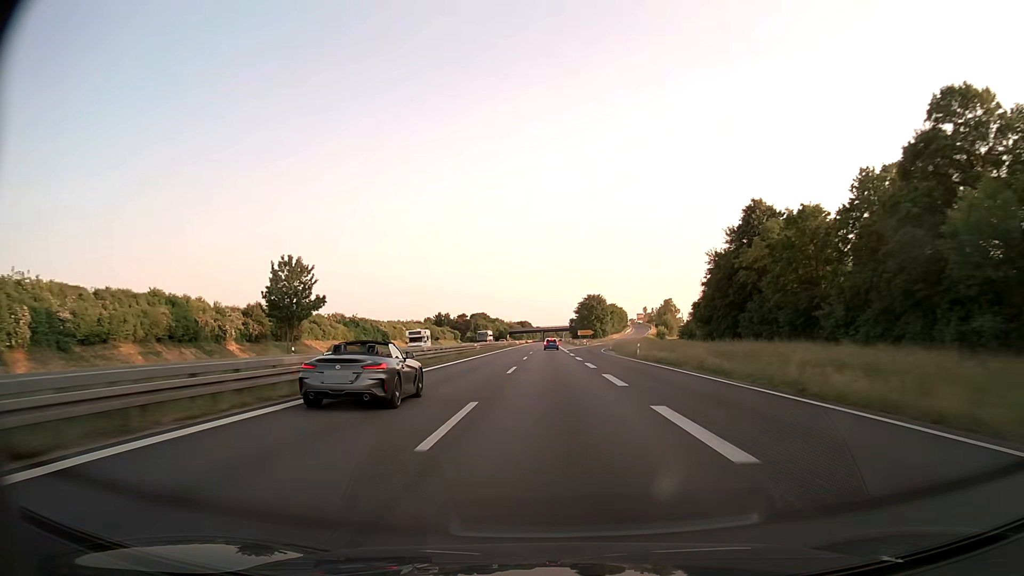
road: trunk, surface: asphalt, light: Day
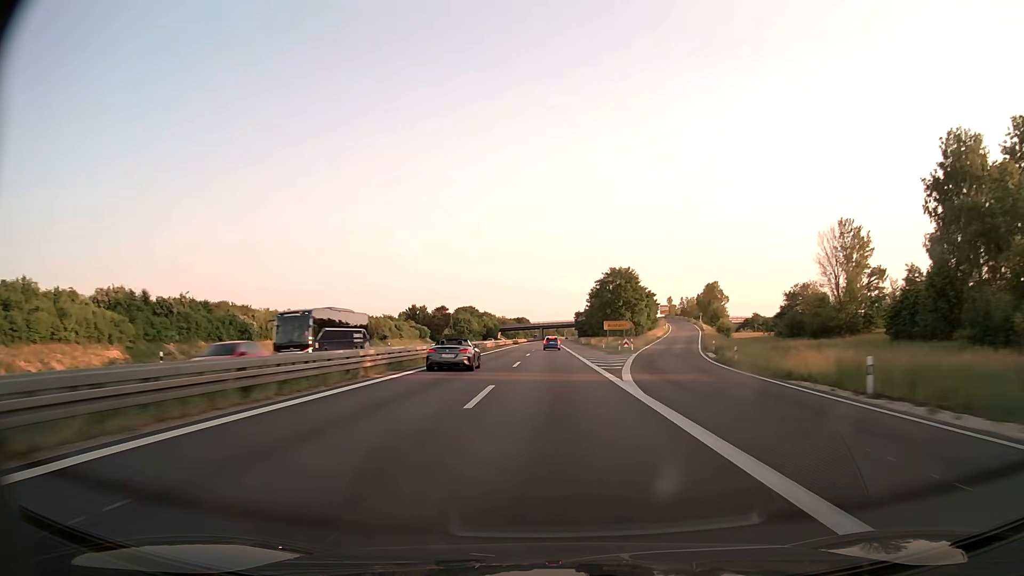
(+0.1, +67.5) m; 0°
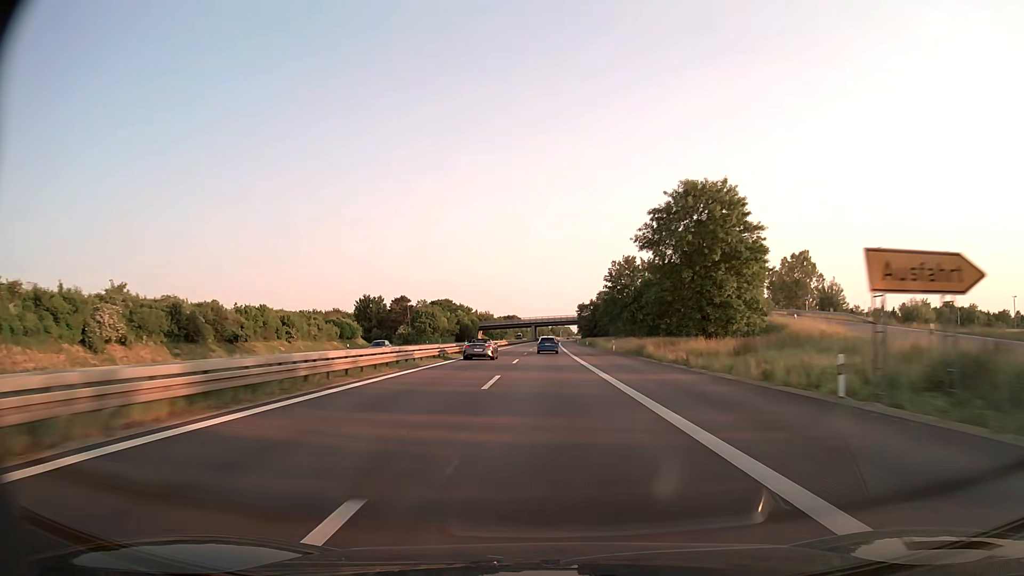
(+0.1, +67.4) m; 0°
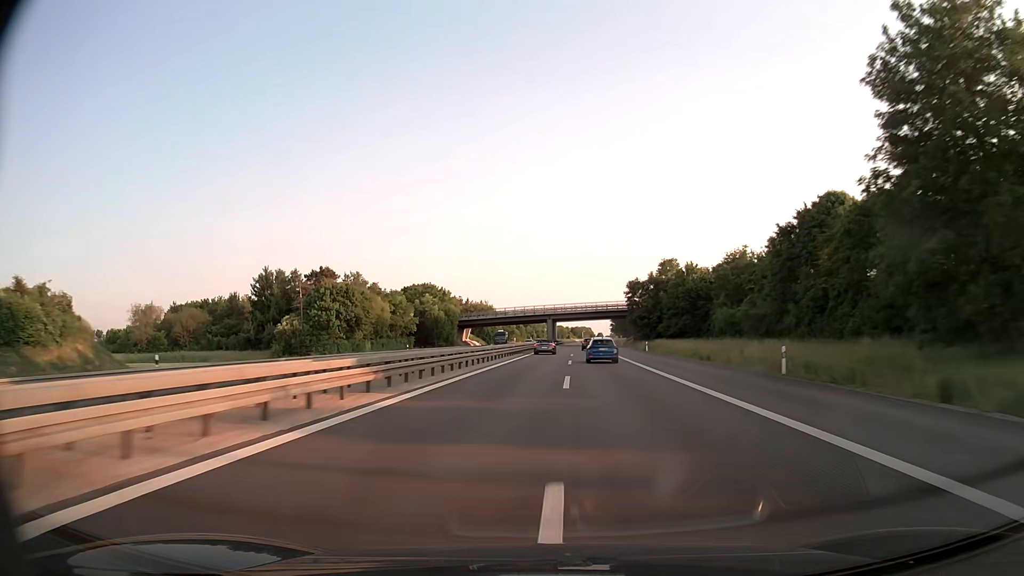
(-1.4, +89.2) m; -2°
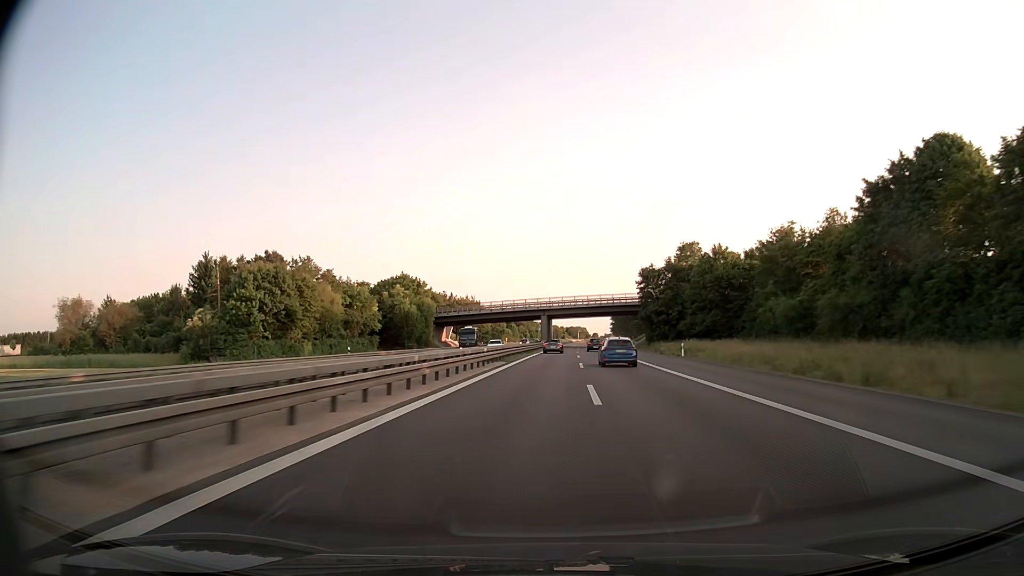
(+0.1, +22.5) m; 0°
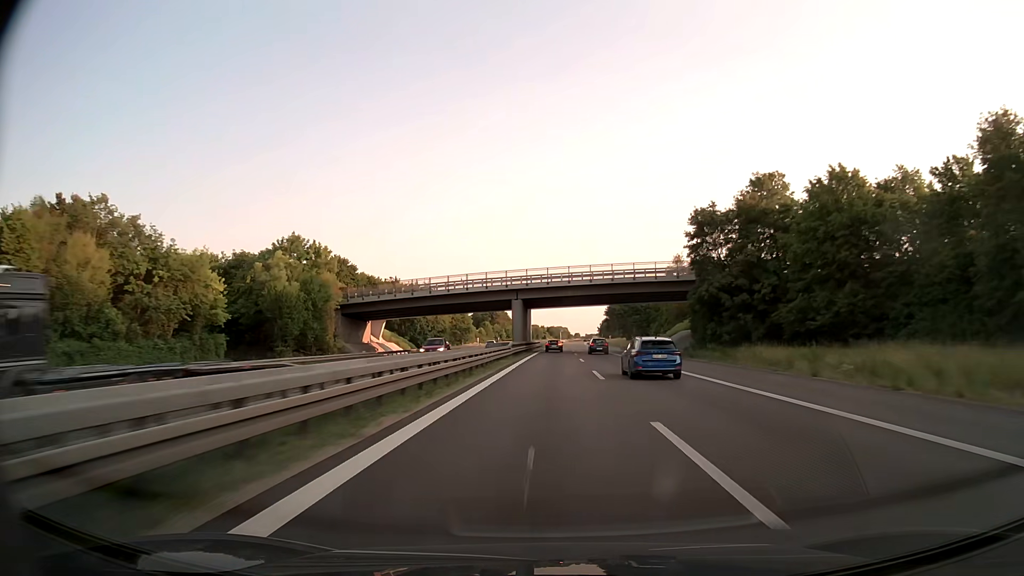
(+0.6, +45.2) m; +2°
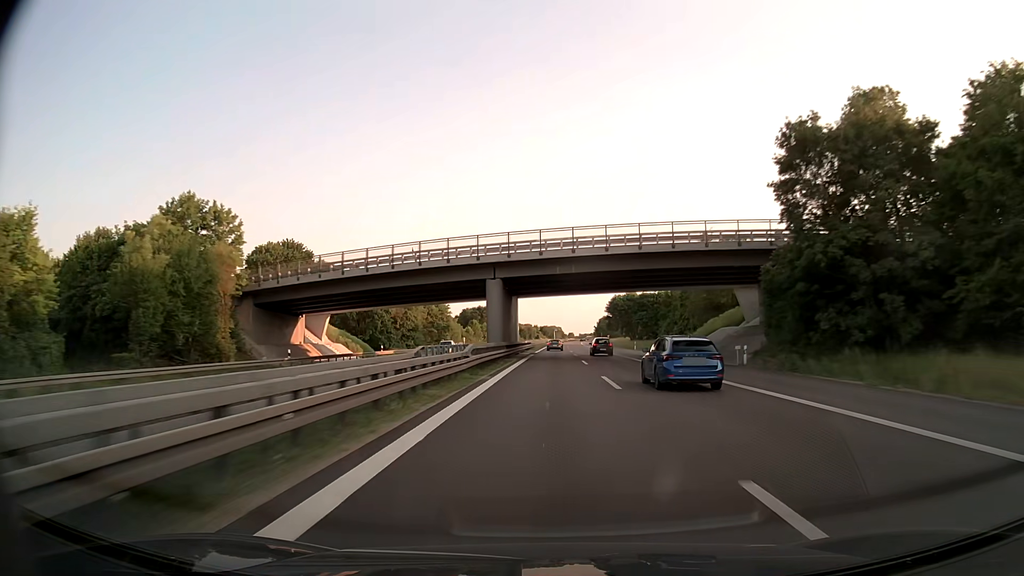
(+0.1, +22.8) m; +1°
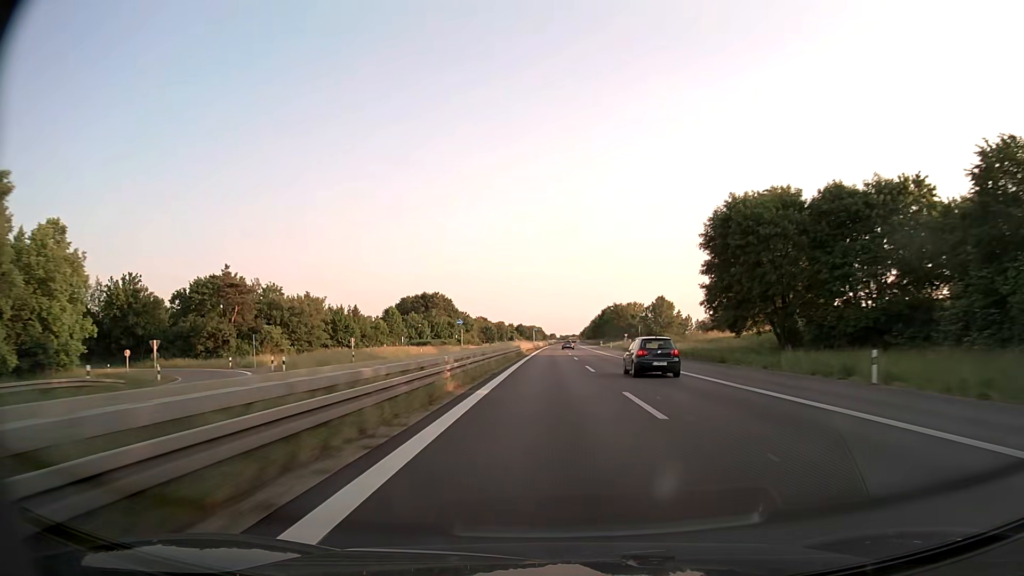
(+2.0, +115.1) m; +2°
(0, +10) (0, +20) (0, +30) (0, +40) (0, +50) (0, +60) (0, +70) (0, +80) (0, +90) (+1, +100) m
